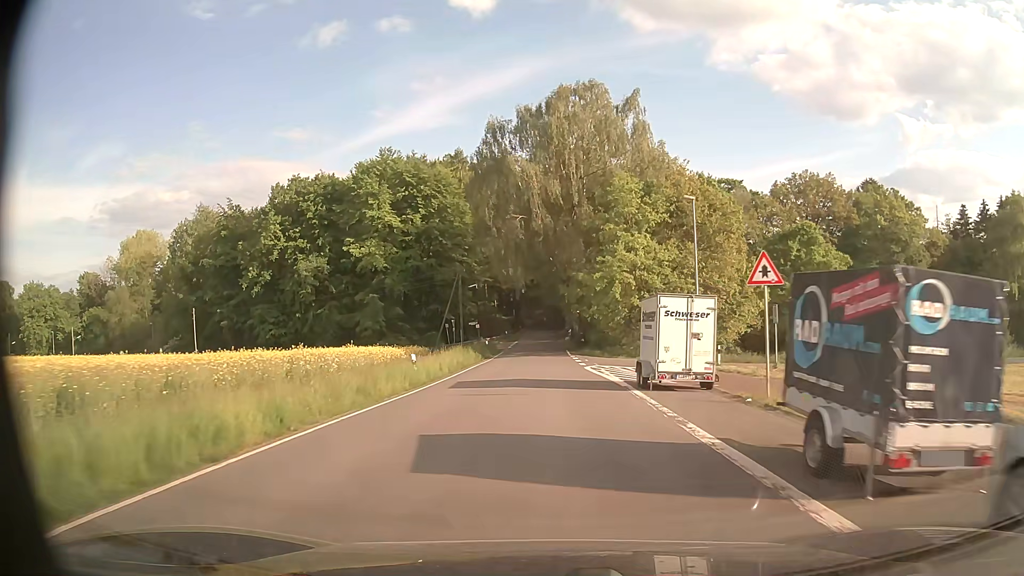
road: tertiary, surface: asphalt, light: Day
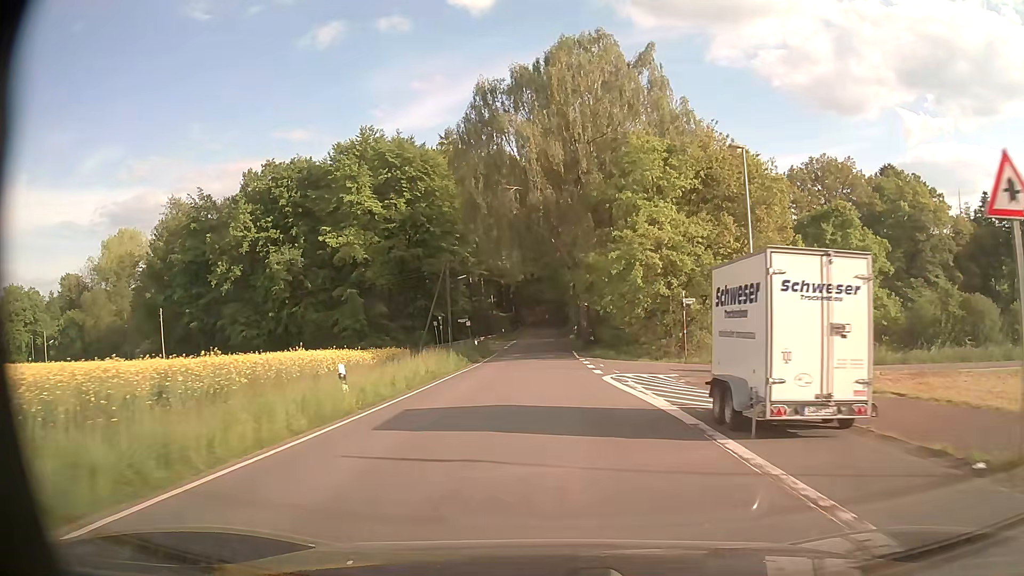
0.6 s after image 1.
(0.0, +8.7) m; 0°
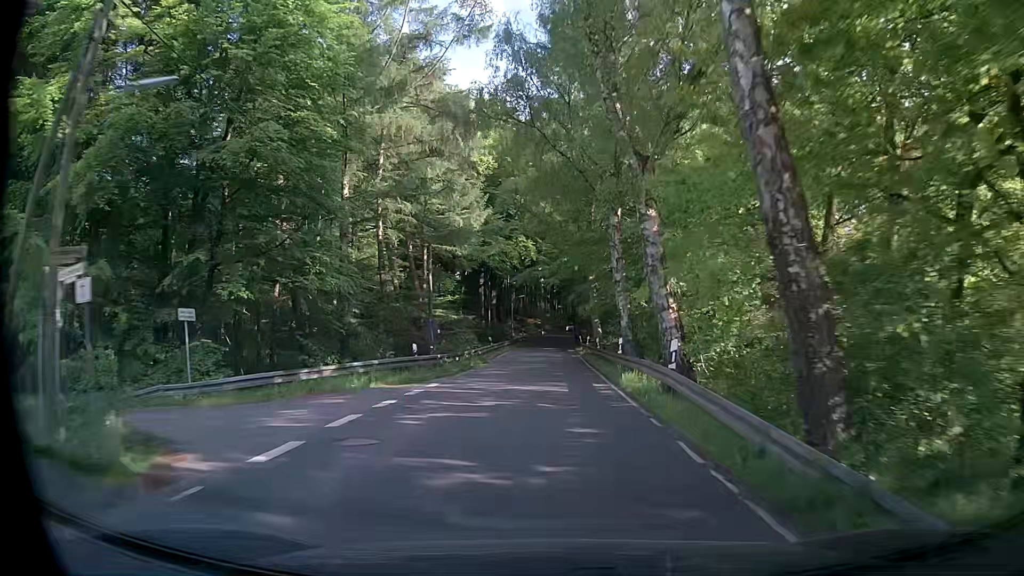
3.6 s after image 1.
(-0.2, +45.7) m; 0°
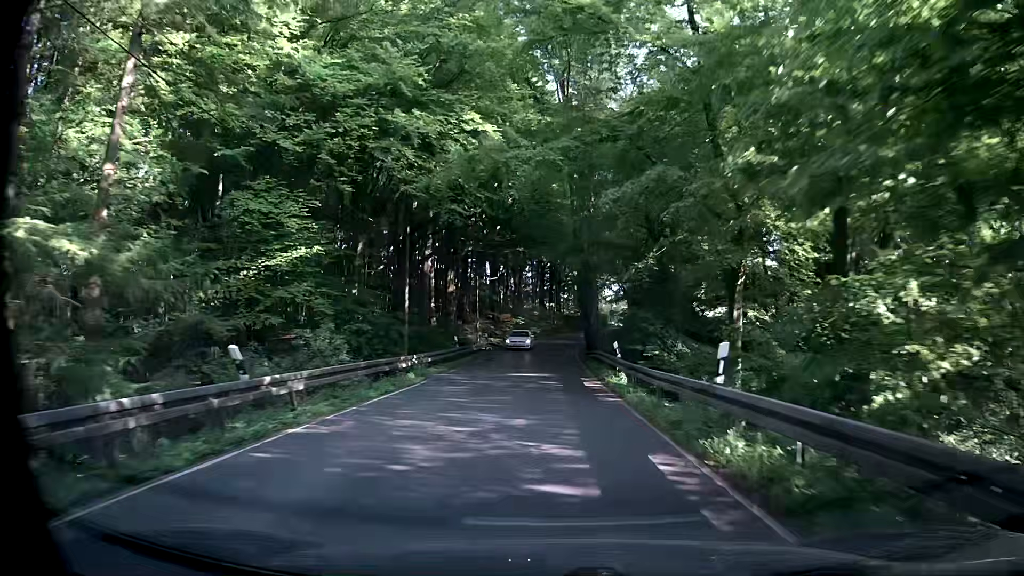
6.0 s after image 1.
(+0.8, +38.9) m; +2°
(0, +10) (0, +20) (0, +30) (0, +40) (0, +50) (0, +60) (+1, +70) (+3, +80) (+4, +90) (+6, +100) m
